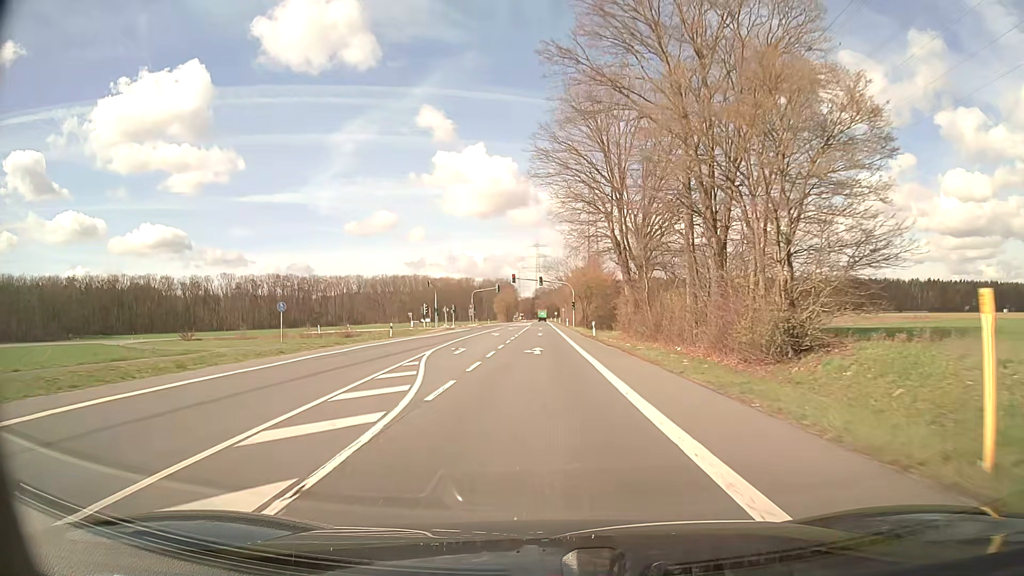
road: secondary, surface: asphalt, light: Day
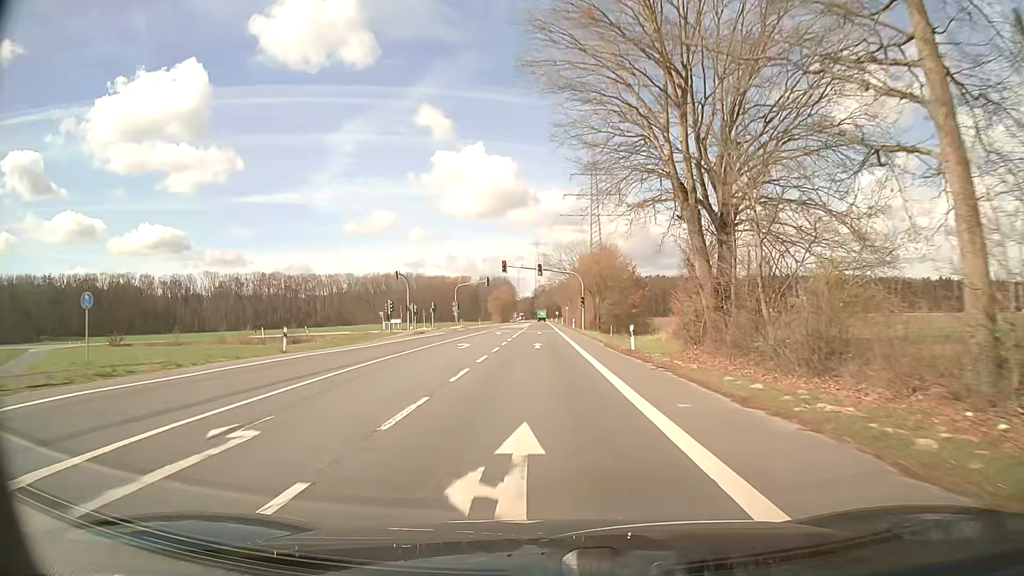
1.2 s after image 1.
(0.0, +21.1) m; 0°
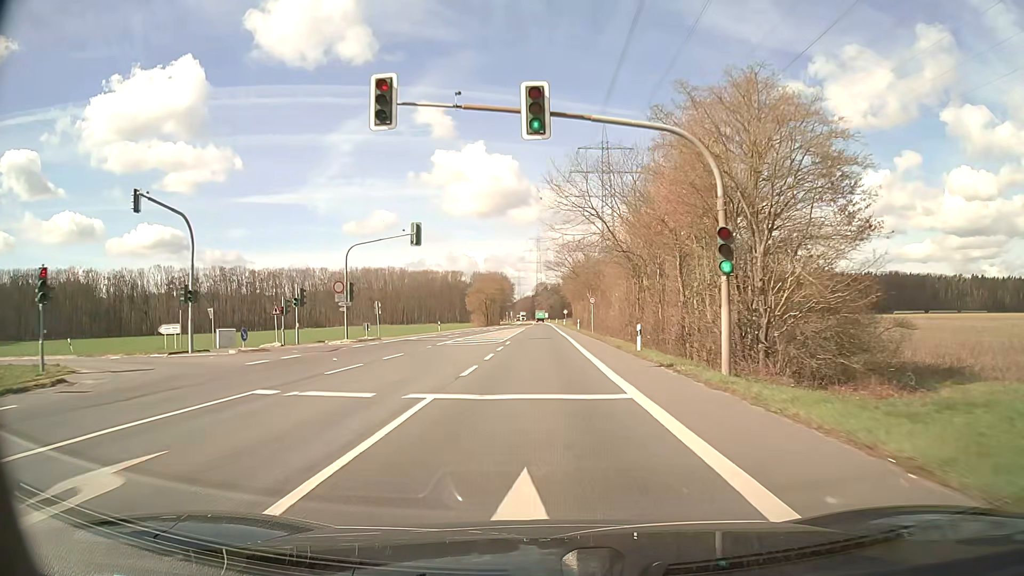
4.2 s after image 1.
(+0.1, +52.8) m; 0°
(0, +10) (0, +20) (0, +30) (0, +40) (0, +50) (0, +60) (0, +70) (0, +80) (0, +90) (0, +100) m
